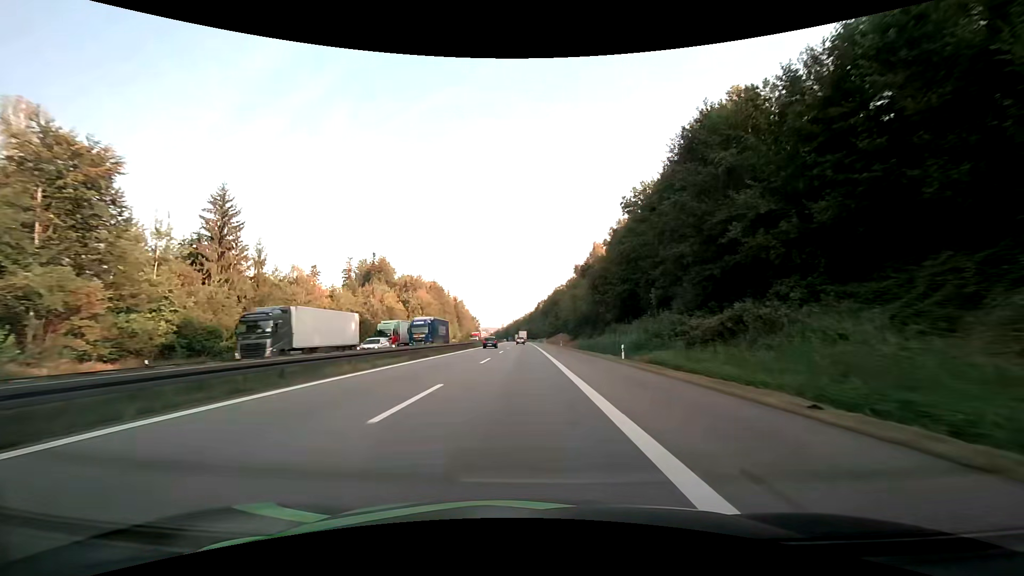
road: motorway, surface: asphalt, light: Day
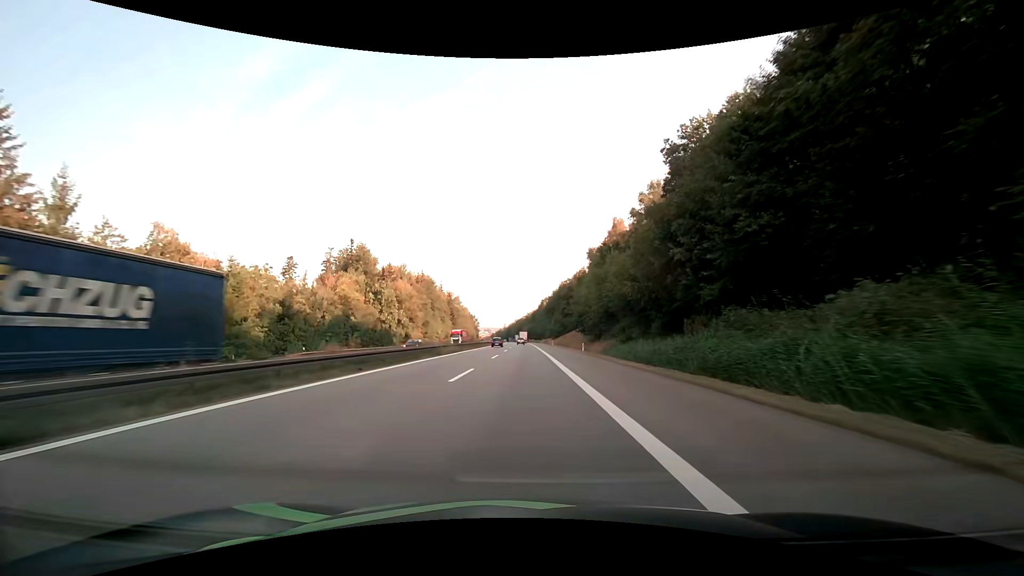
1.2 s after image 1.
(-0.1, +28.2) m; 0°
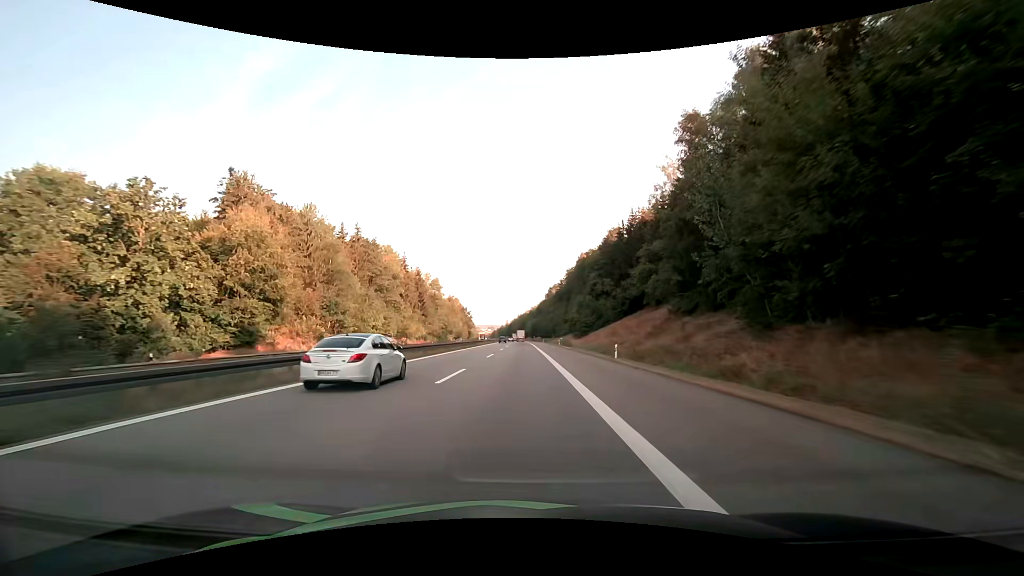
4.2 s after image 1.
(-0.2, +72.2) m; -1°
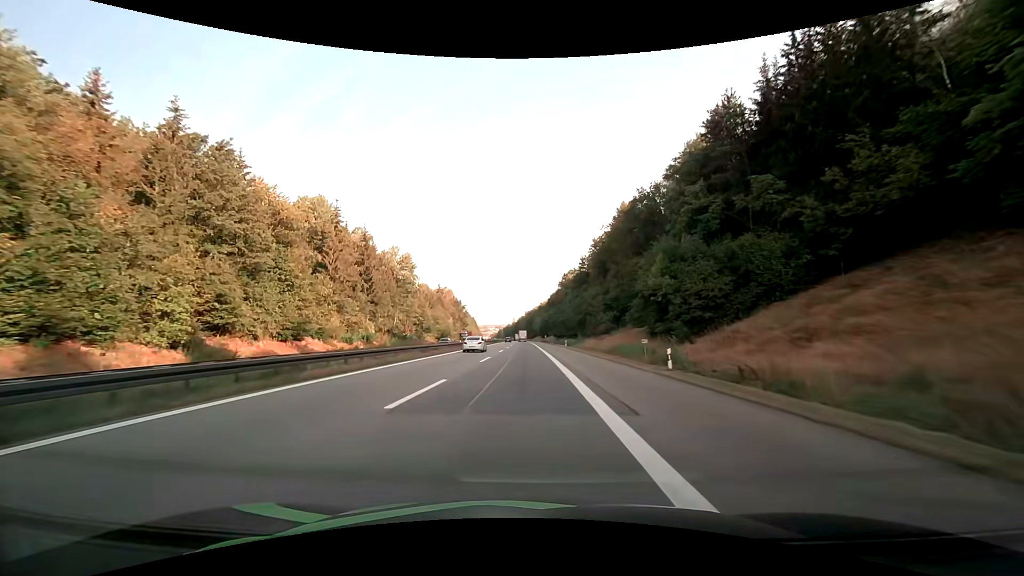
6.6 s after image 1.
(-0.2, +58.5) m; -1°
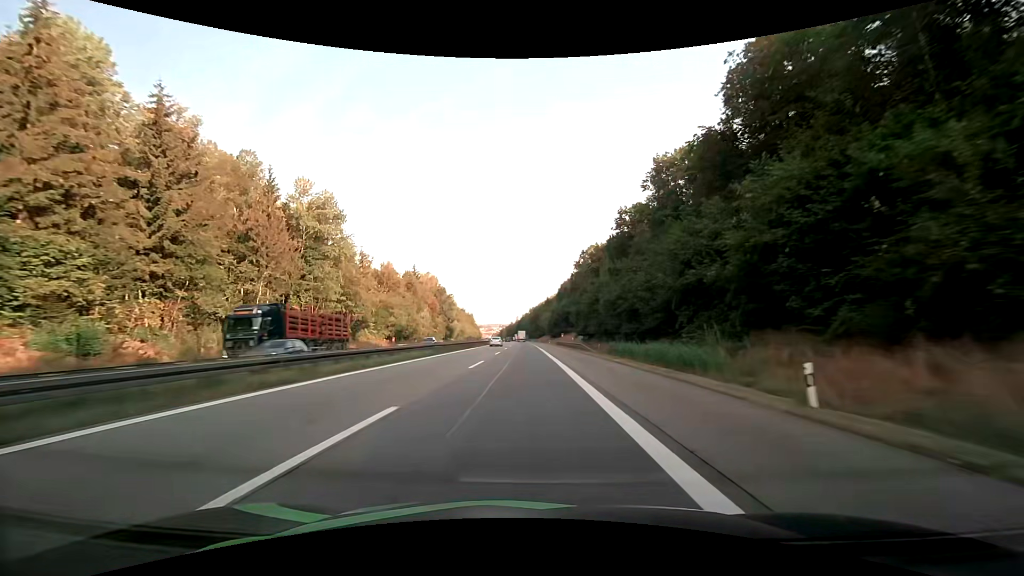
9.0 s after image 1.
(+0.1, +58.9) m; 0°
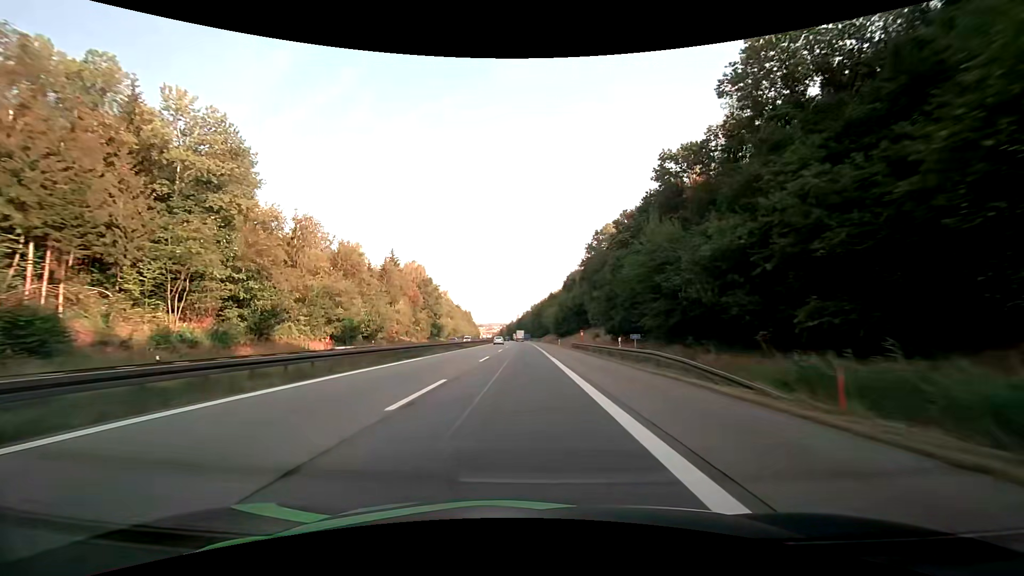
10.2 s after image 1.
(-0.3, +29.7) m; -1°
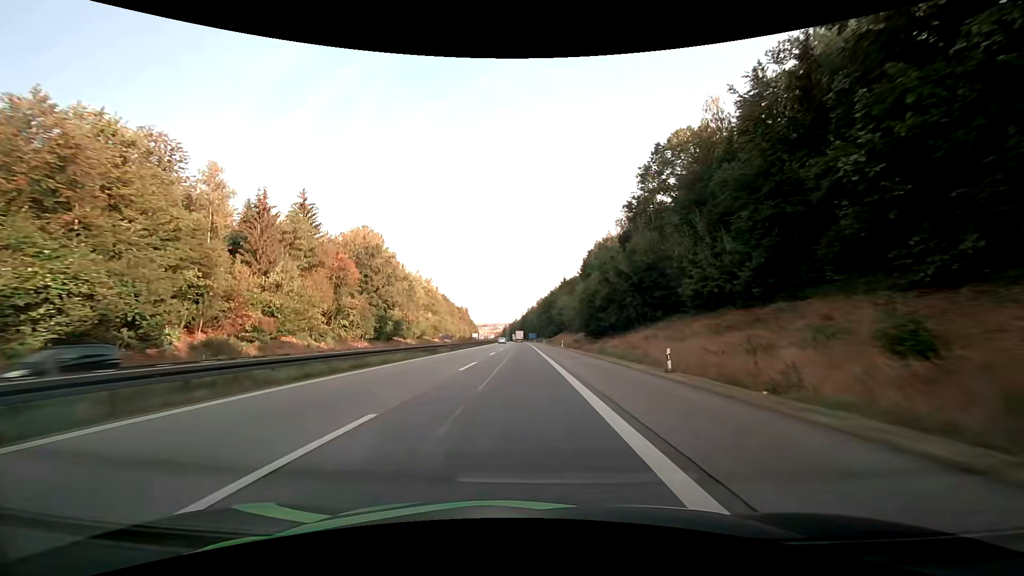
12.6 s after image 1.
(0.0, +60.0) m; 0°
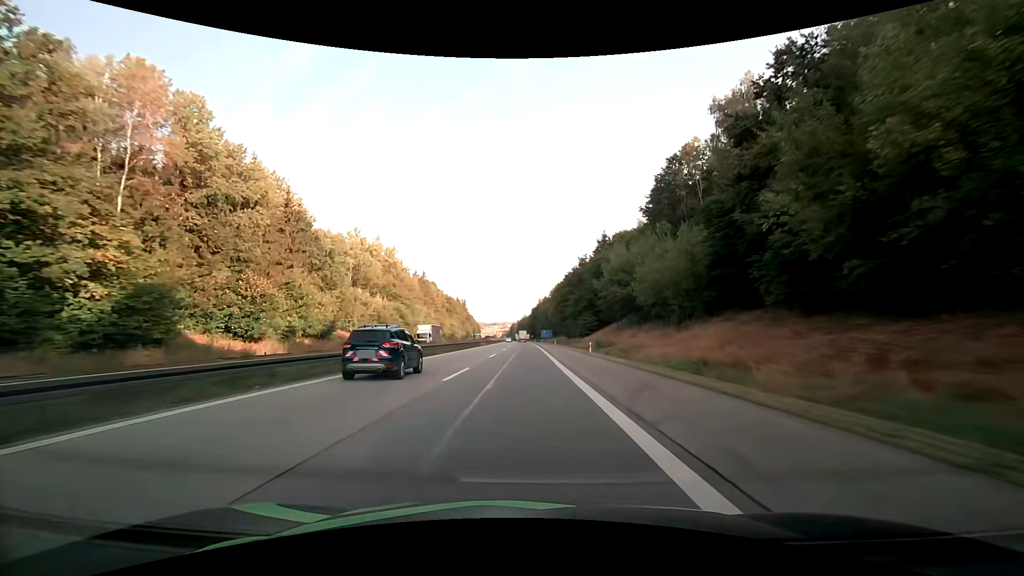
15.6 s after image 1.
(-0.8, +76.0) m; -1°
(0, +10) (0, +20) (0, +30) (0, +40) (0, +50) (0, +60) (0, +70) (0, +80) (0, +90) (-1, +100) m
